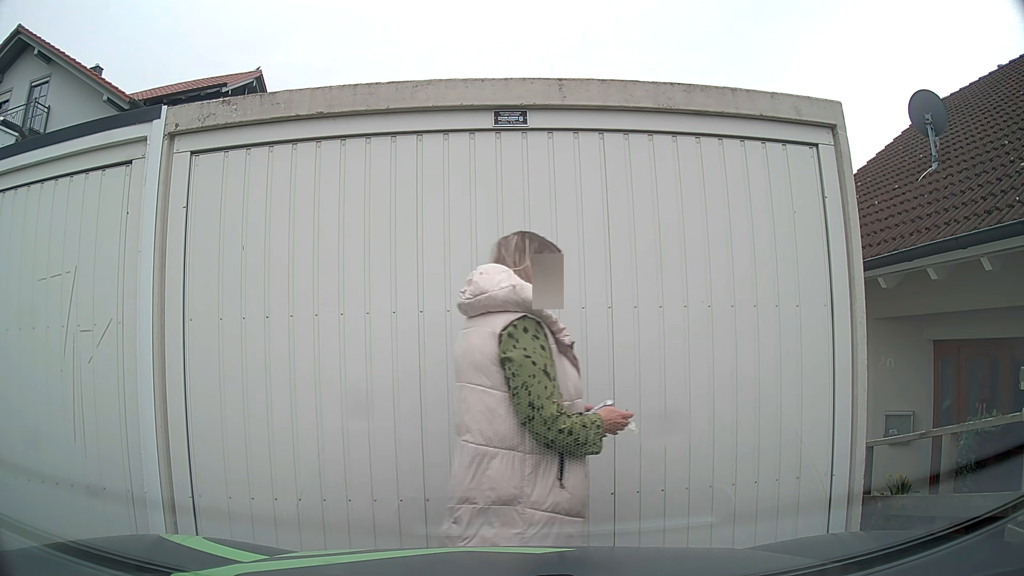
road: residential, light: Day
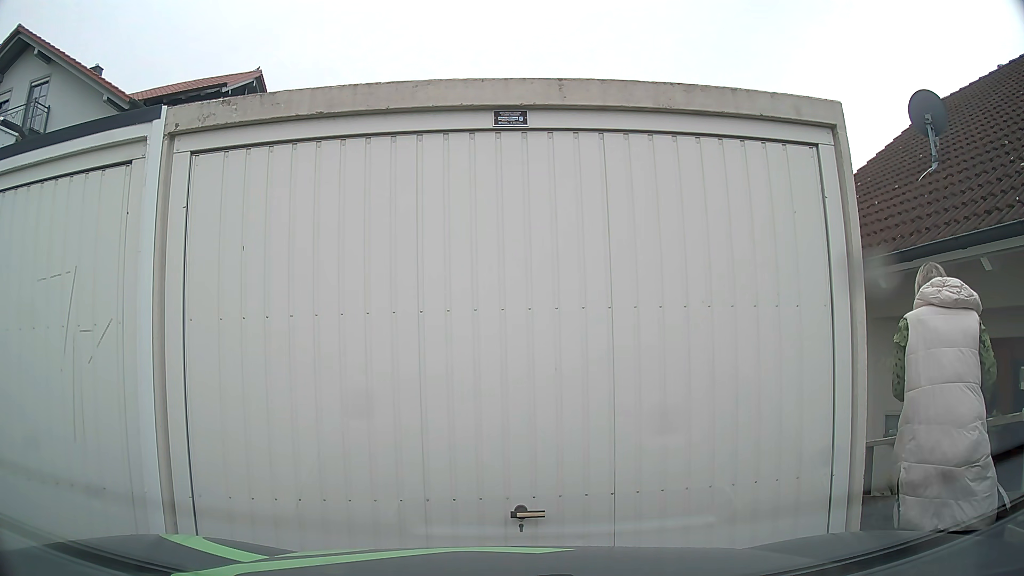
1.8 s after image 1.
(0.0, 0.0) m; 0°
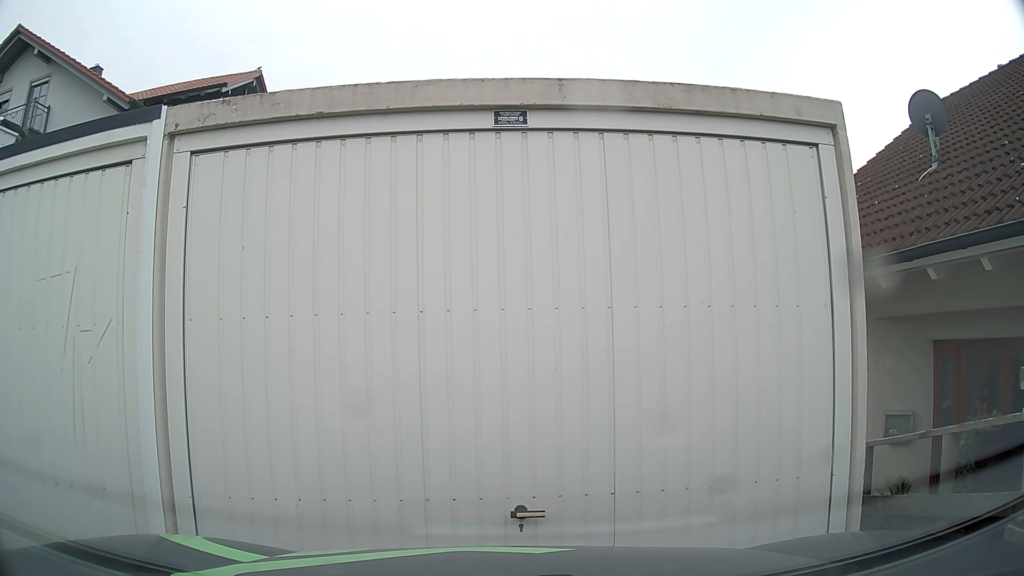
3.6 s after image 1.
(0.0, 0.0) m; 0°
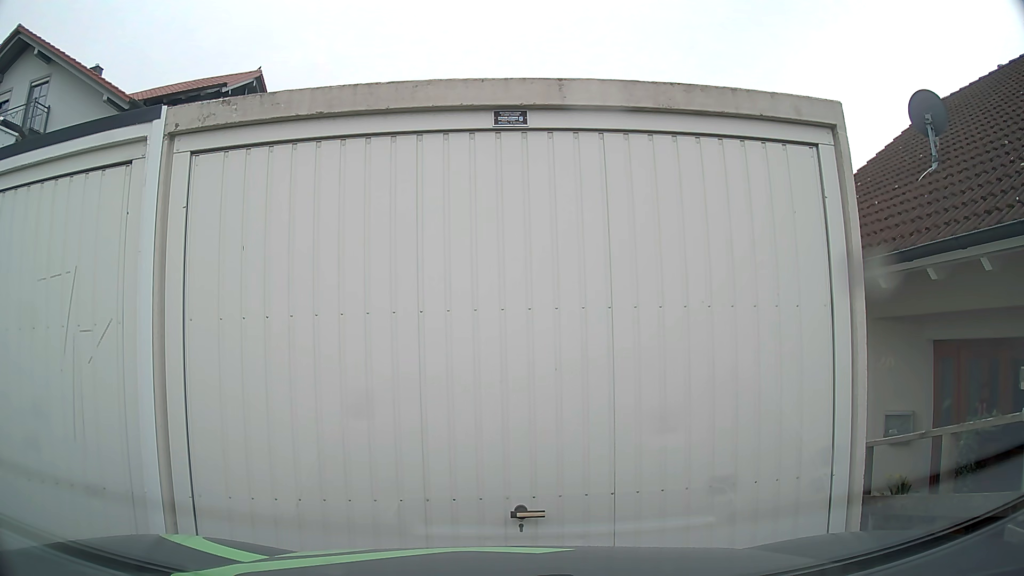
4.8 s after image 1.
(0.0, 0.0) m; 0°
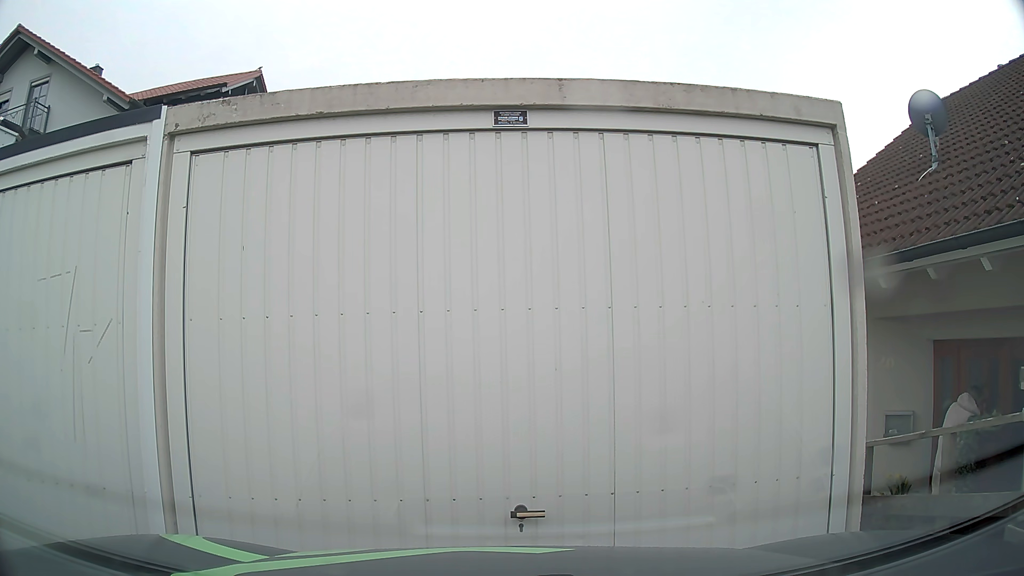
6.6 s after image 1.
(0.0, 0.0) m; 0°
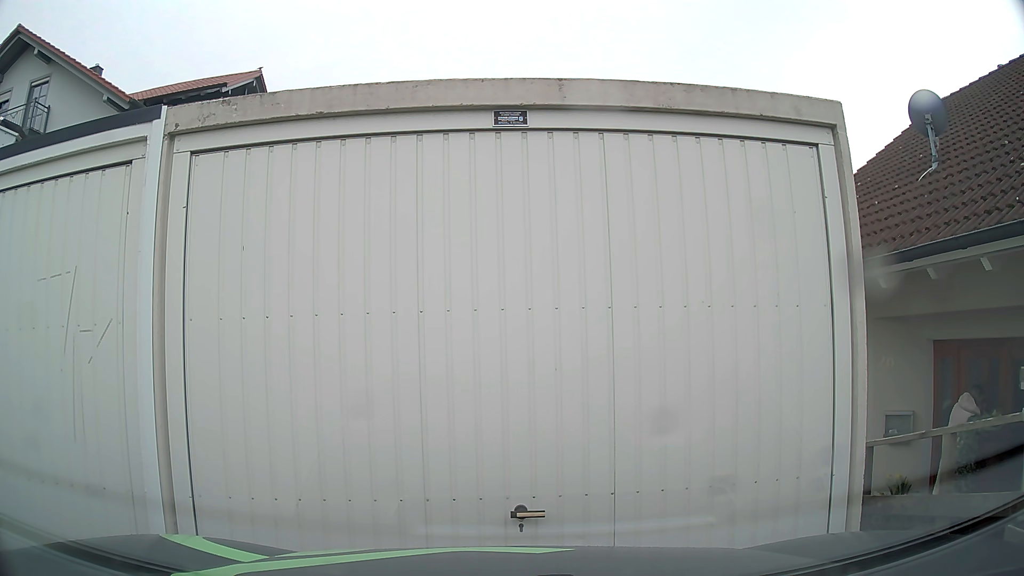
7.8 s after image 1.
(0.0, 0.0) m; 0°
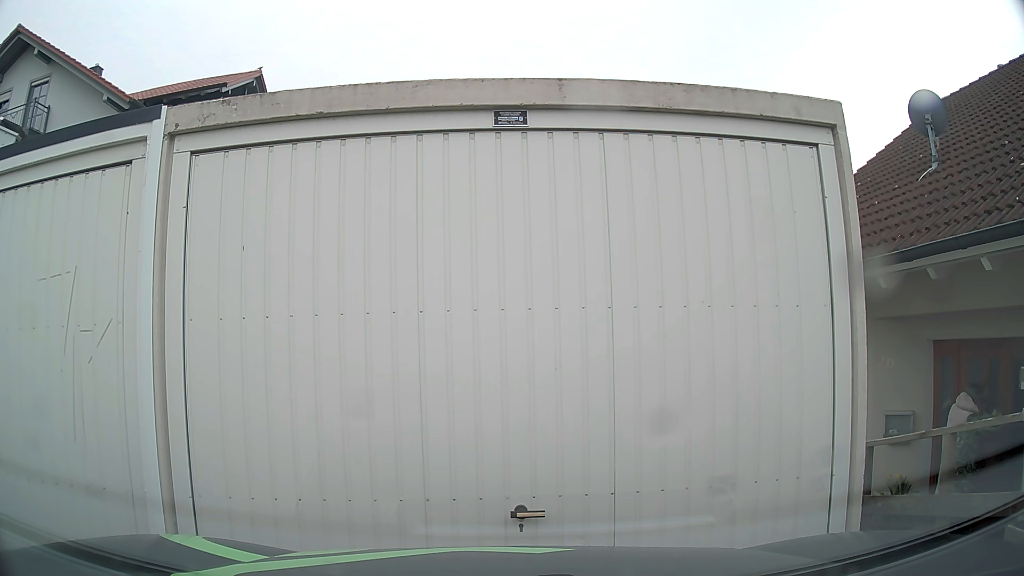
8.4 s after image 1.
(0.0, 0.0) m; 0°
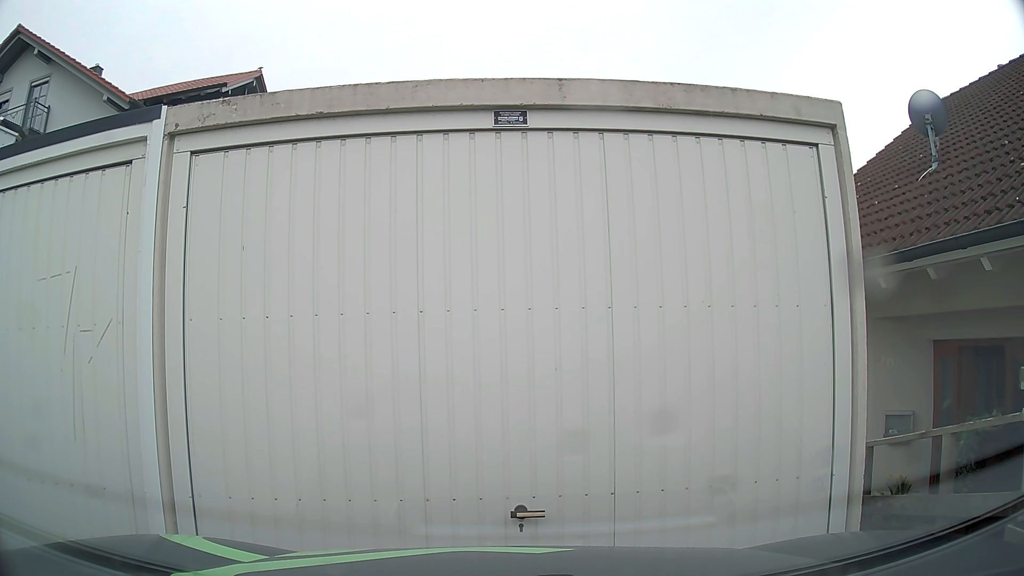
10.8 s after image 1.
(0.0, 0.0) m; 0°
